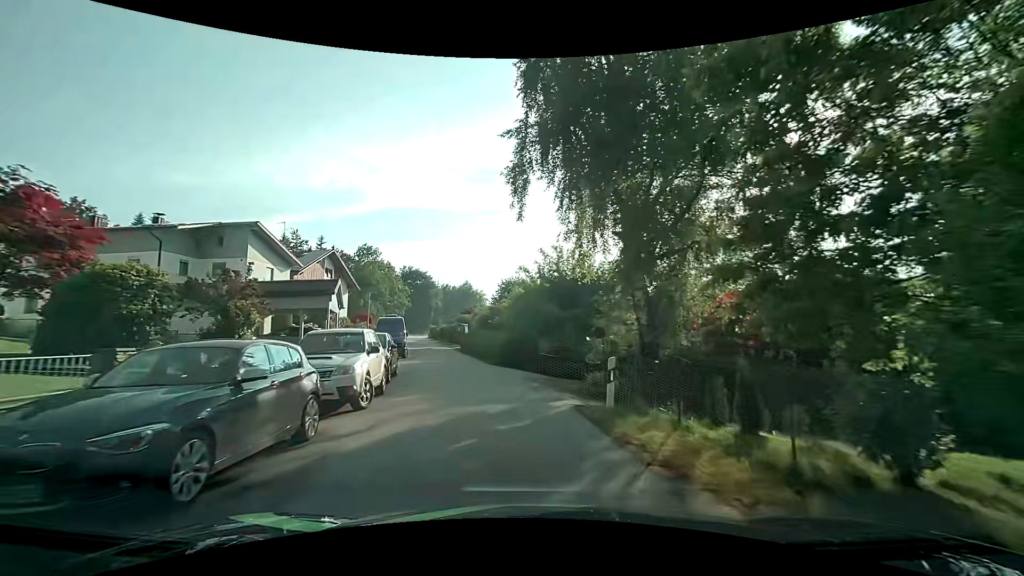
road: residential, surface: asphalt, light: Day
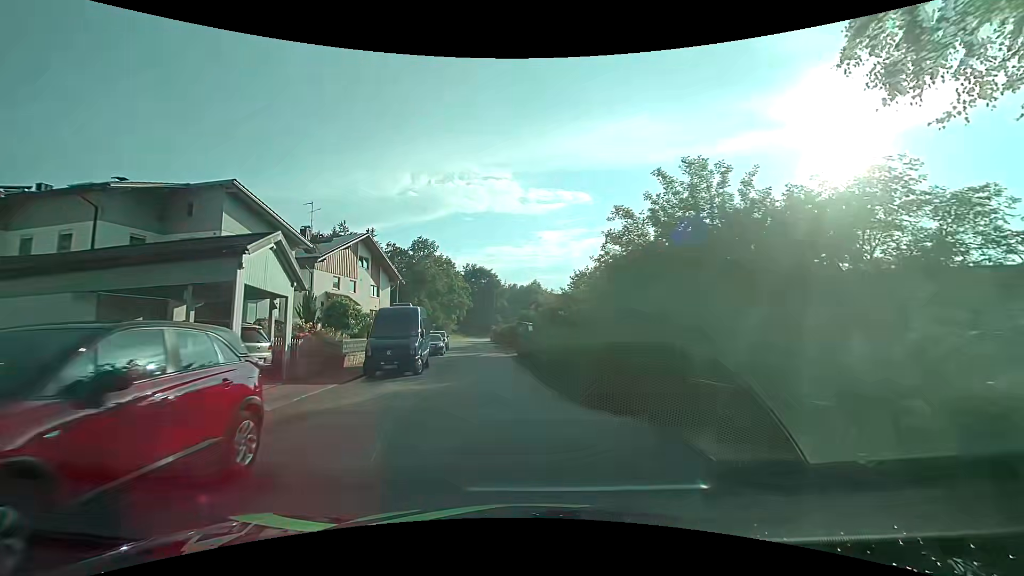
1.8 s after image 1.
(-0.8, +13.5) m; -7°
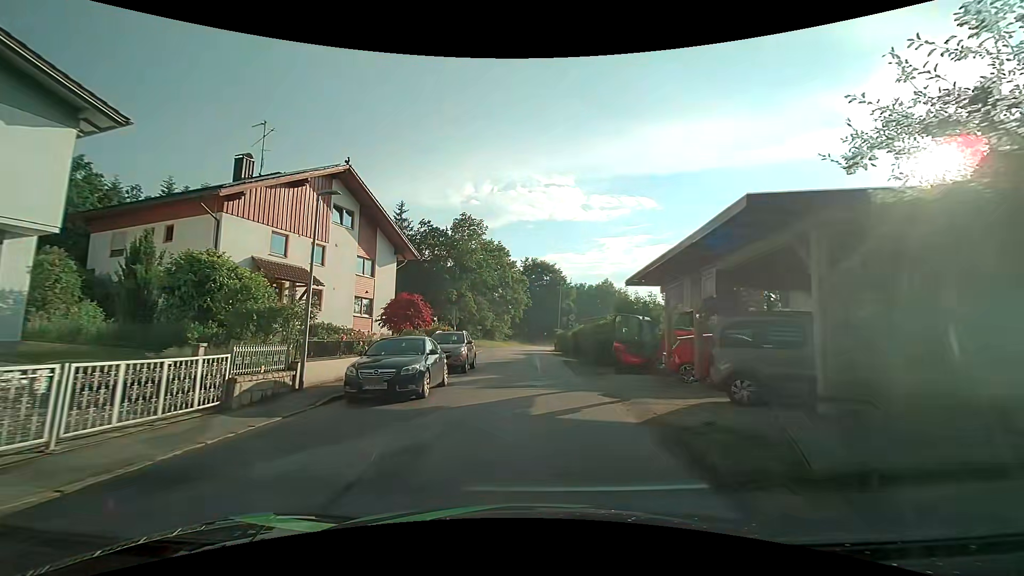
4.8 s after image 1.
(-2.0, +22.4) m; -7°
